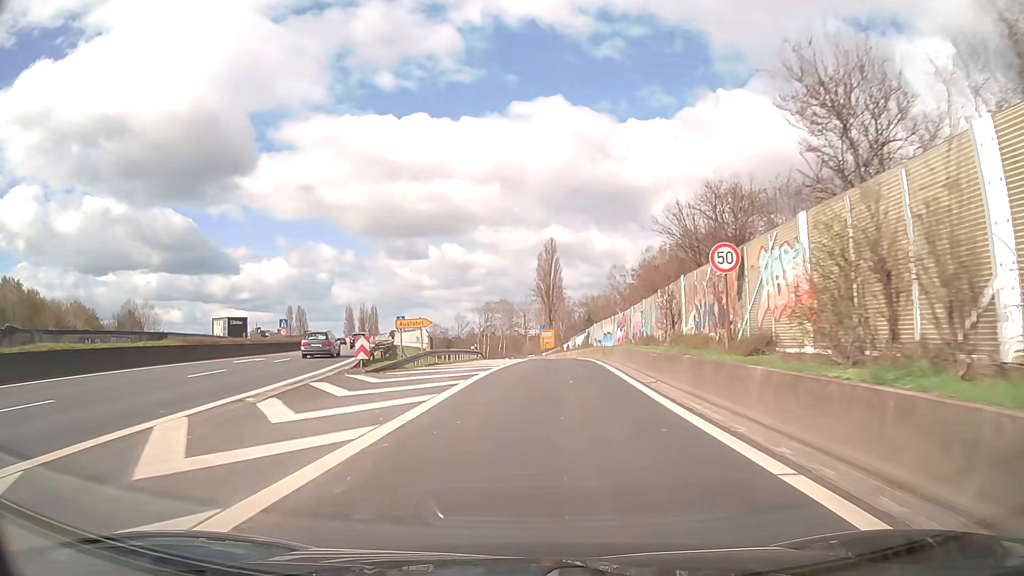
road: trunk_link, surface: asphalt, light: Day
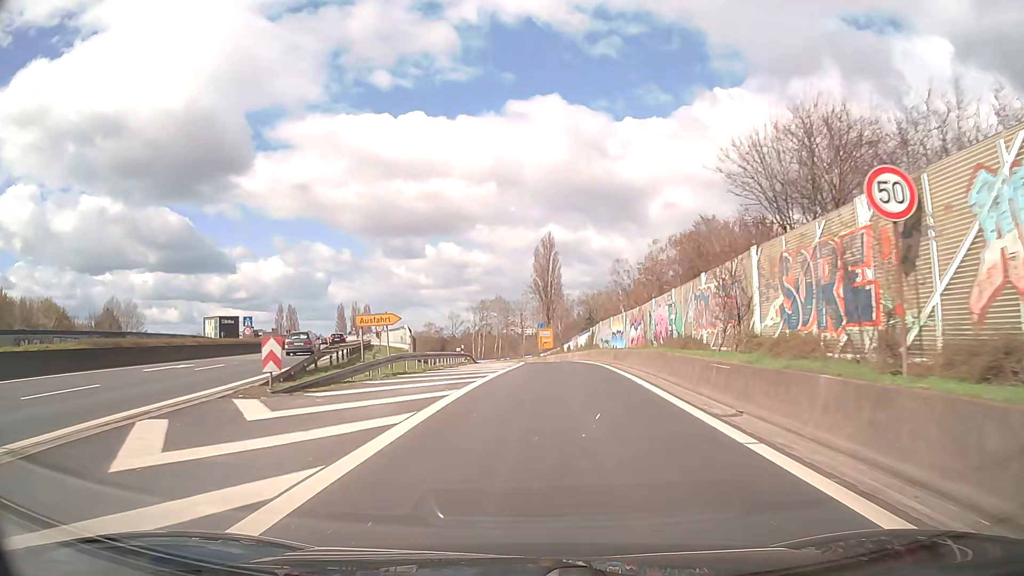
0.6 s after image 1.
(+0.1, +8.0) m; +1°
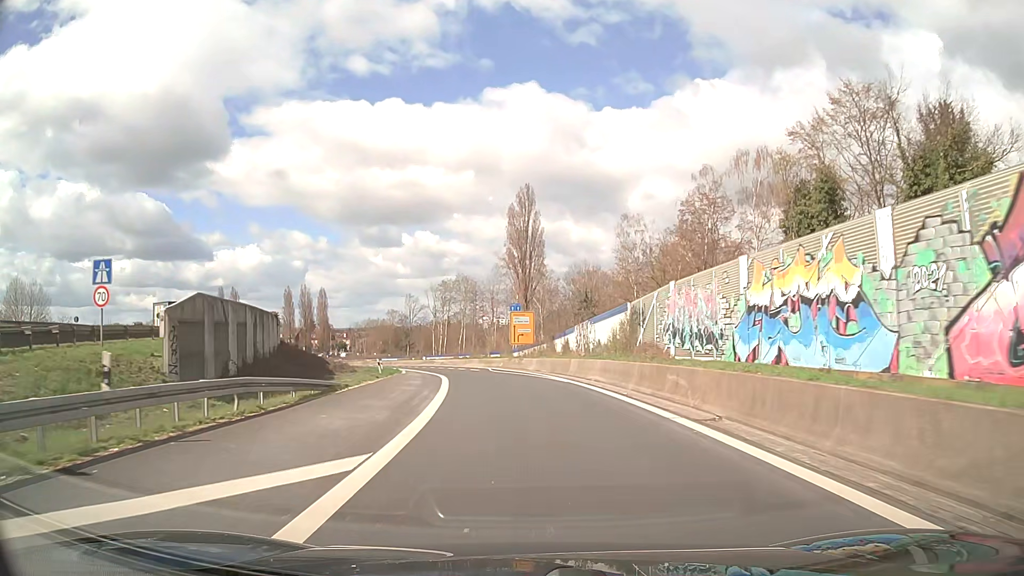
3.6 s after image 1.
(+0.8, +36.9) m; +2°
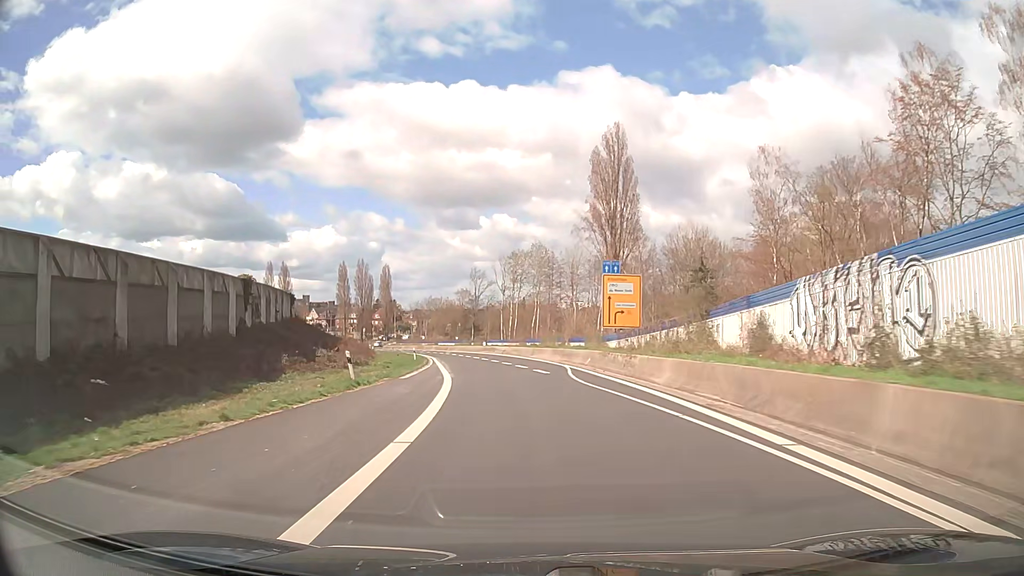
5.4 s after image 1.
(-1.1, +24.0) m; -7°
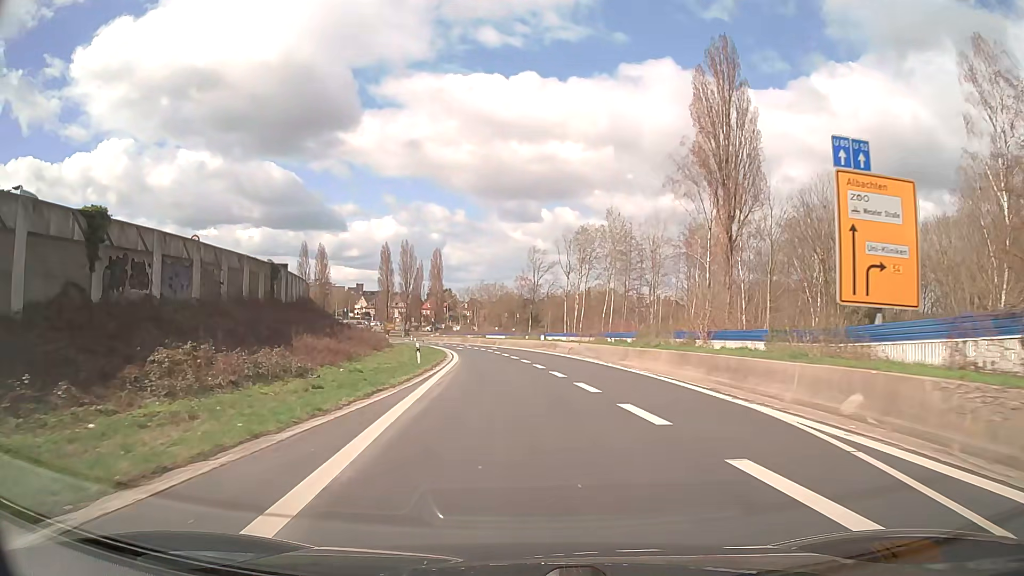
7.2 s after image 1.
(-1.0, +24.3) m; -5°
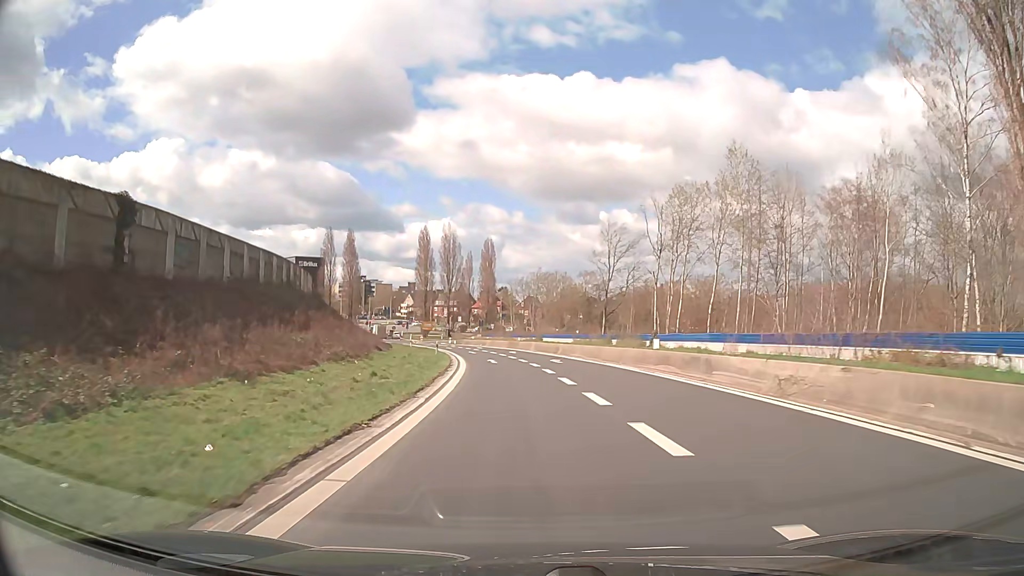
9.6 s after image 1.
(-1.6, +32.3) m; -5°
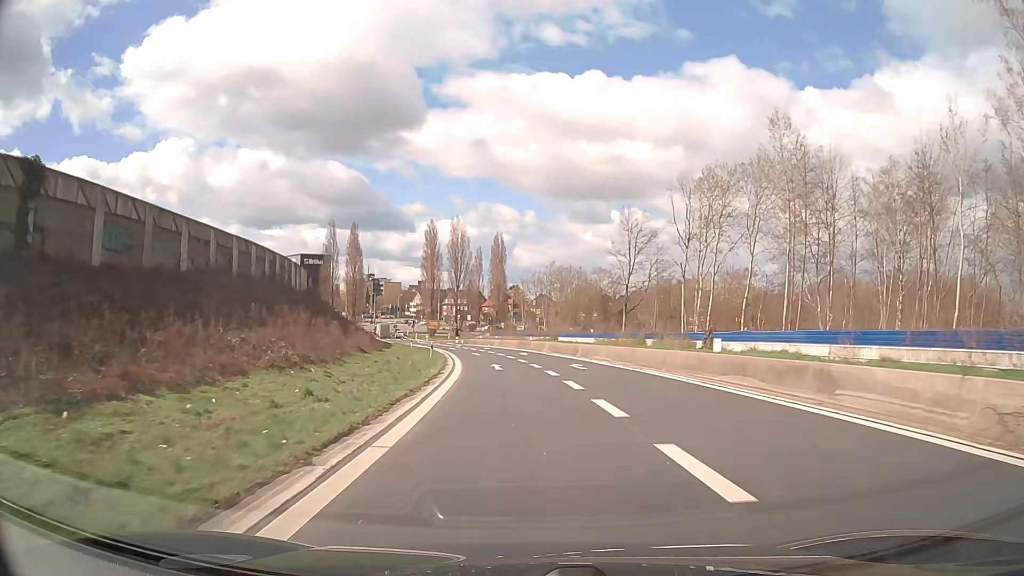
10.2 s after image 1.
(0.0, +8.3) m; -1°
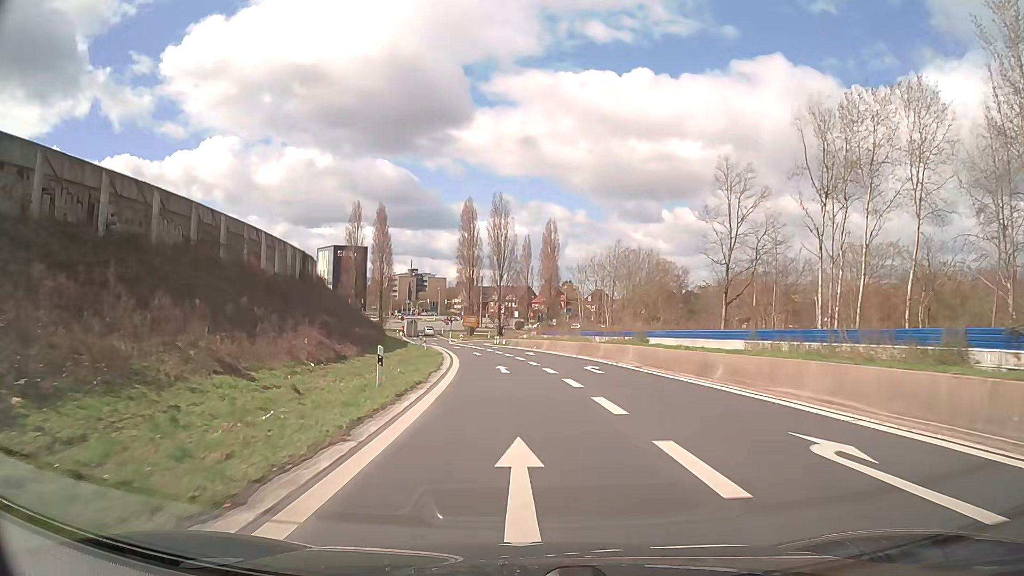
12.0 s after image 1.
(-0.7, +23.8) m; -4°
(0, +10) (-1, +20) (-2, +30) (-3, +40) (-4, +50) (-5, +60) (-7, +70) (-9, +79) (-11, +89) (-13, +99) m
